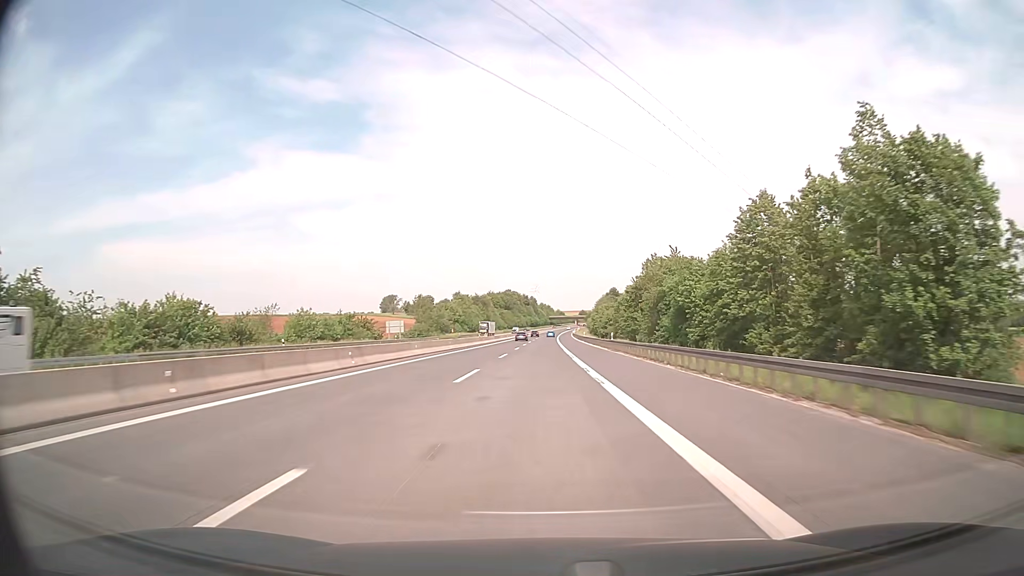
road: motorway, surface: asphalt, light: Day
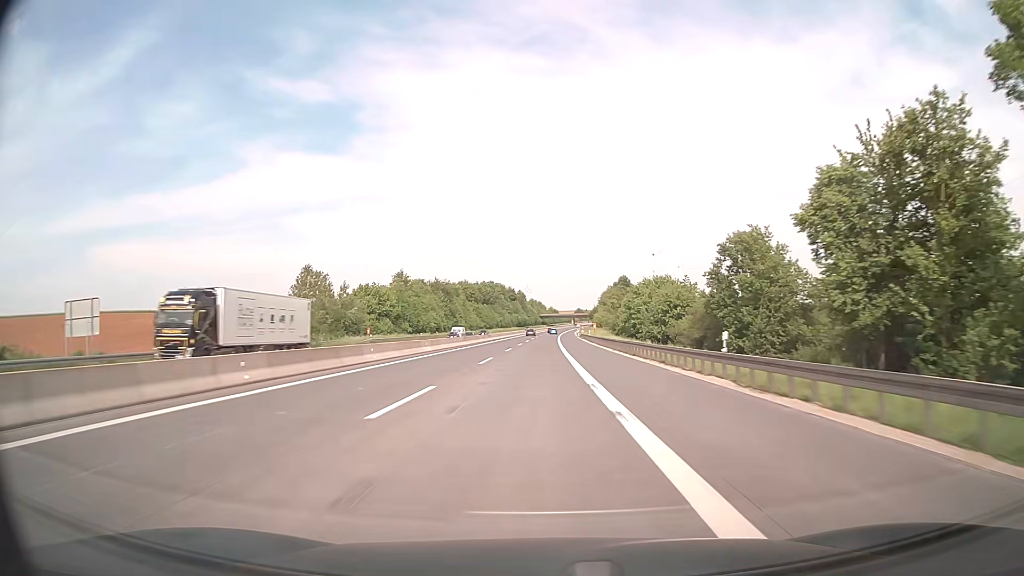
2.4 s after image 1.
(+0.7, +79.4) m; +1°
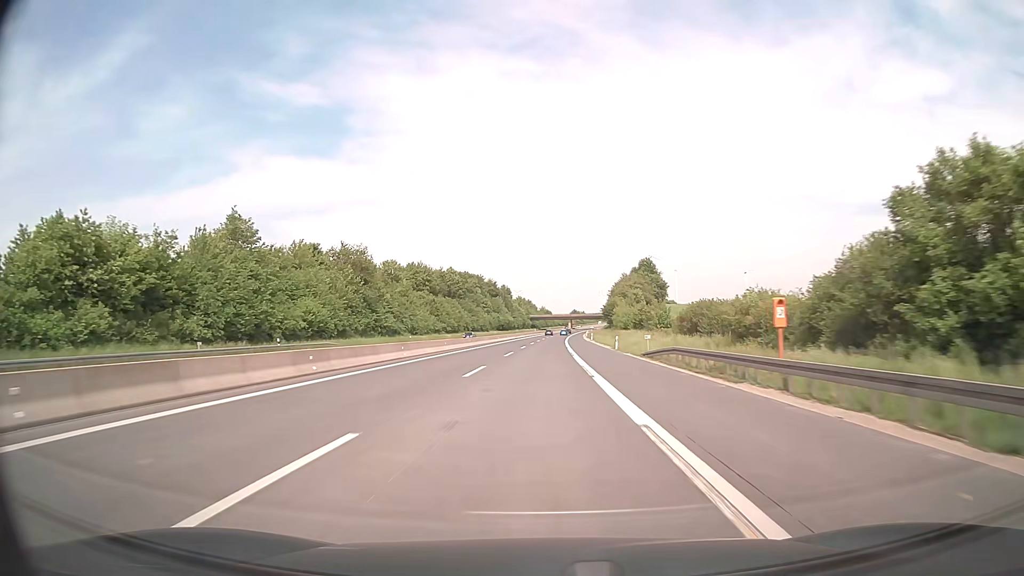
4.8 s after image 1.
(+0.3, +79.3) m; +1°
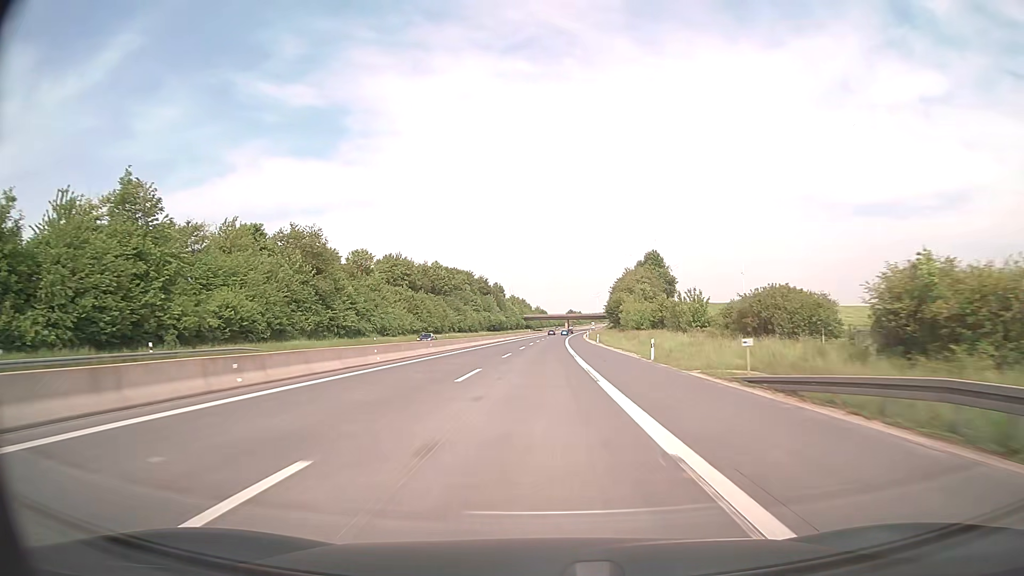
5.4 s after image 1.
(+0.1, +19.8) m; 0°
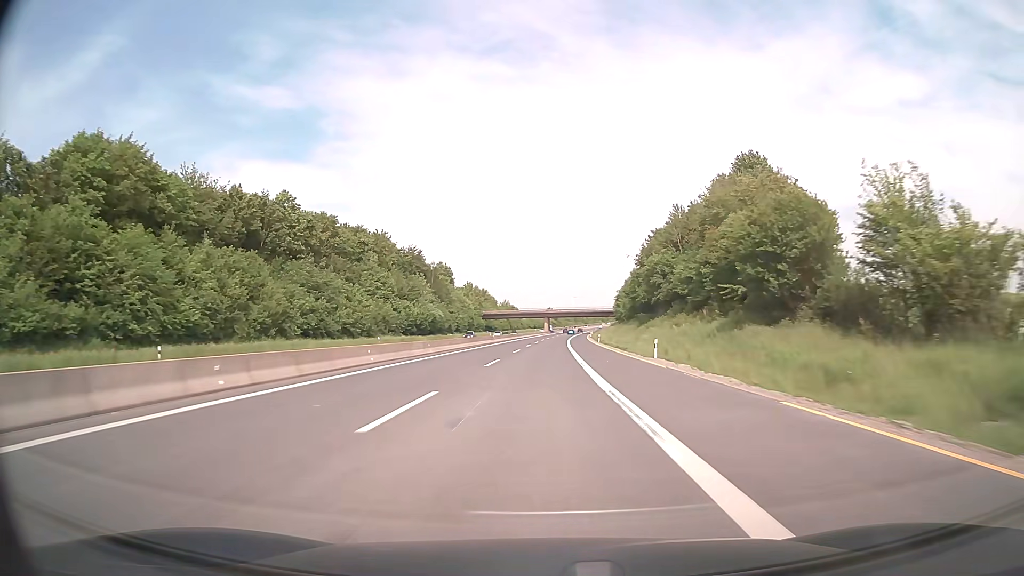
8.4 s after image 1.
(+1.8, +99.0) m; +2°
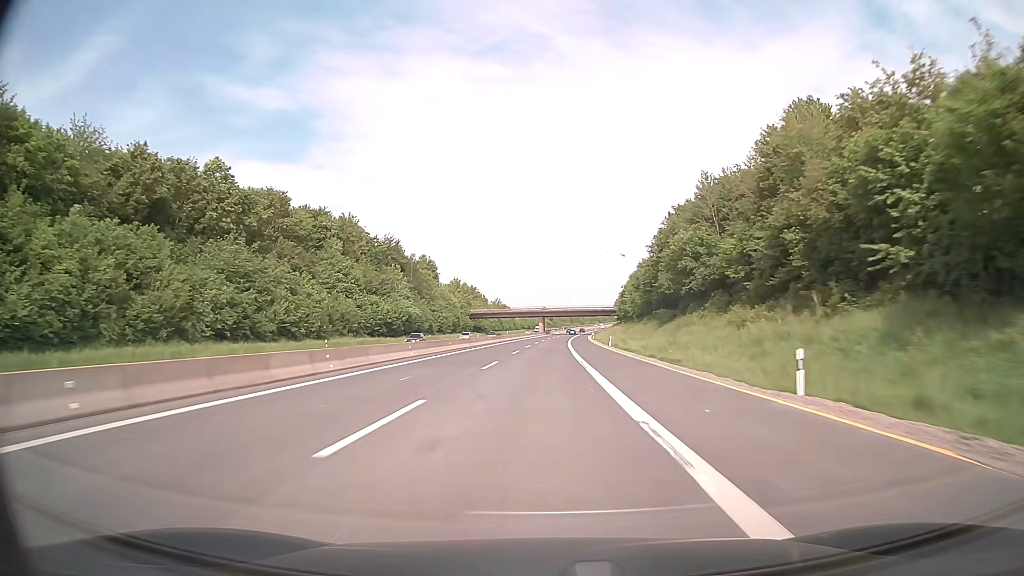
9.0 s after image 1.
(+0.1, +19.8) m; 0°
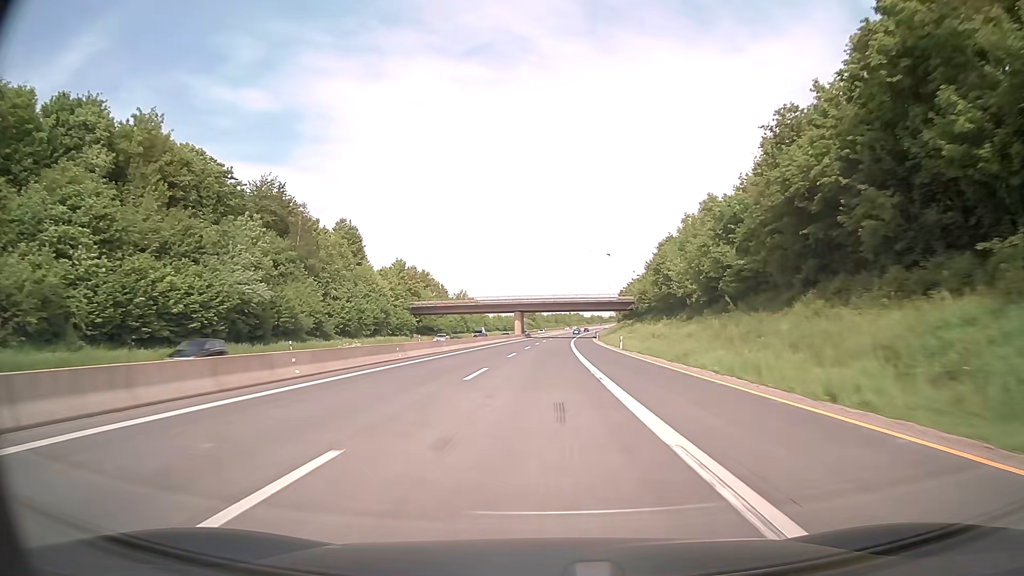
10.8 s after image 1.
(+0.8, +59.4) m; +2°
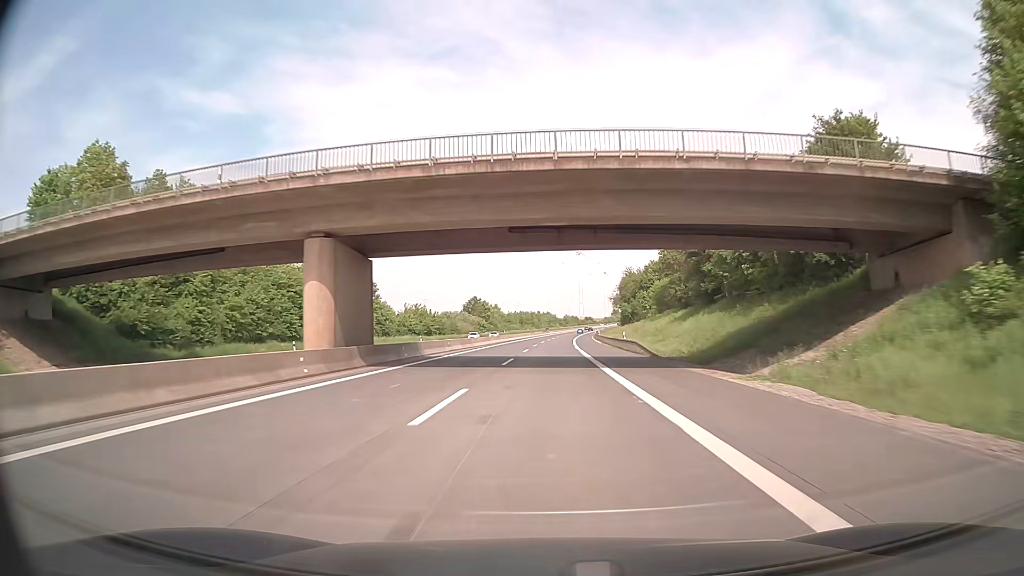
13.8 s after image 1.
(+2.3, +98.9) m; +3°
(0, +10) (0, +20) (0, +30) (+1, +40) (+1, +50) (+1, +60) (+2, +70) (+2, +80) (+3, +90) (+3, +100) m
